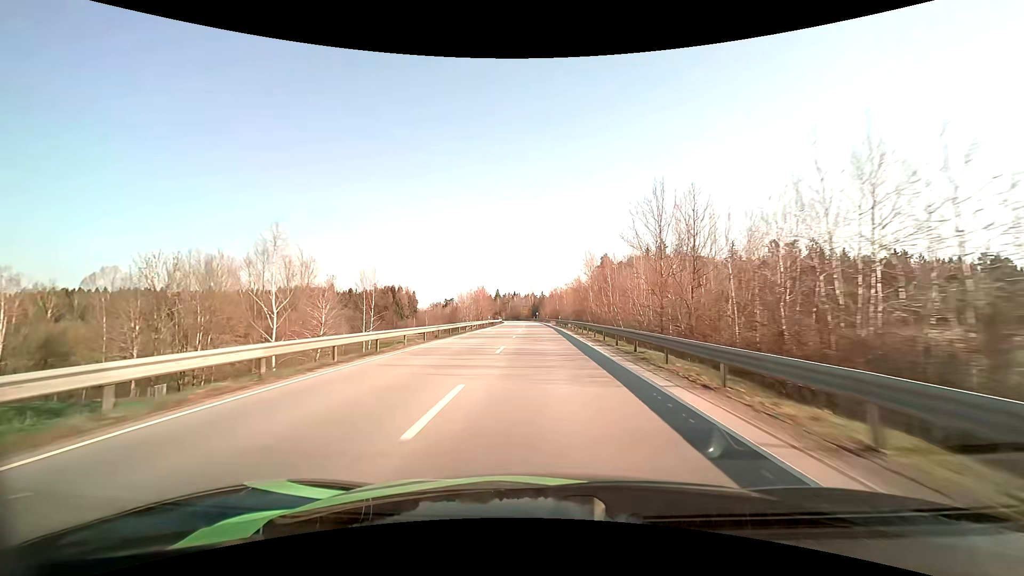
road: primary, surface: asphalt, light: Day
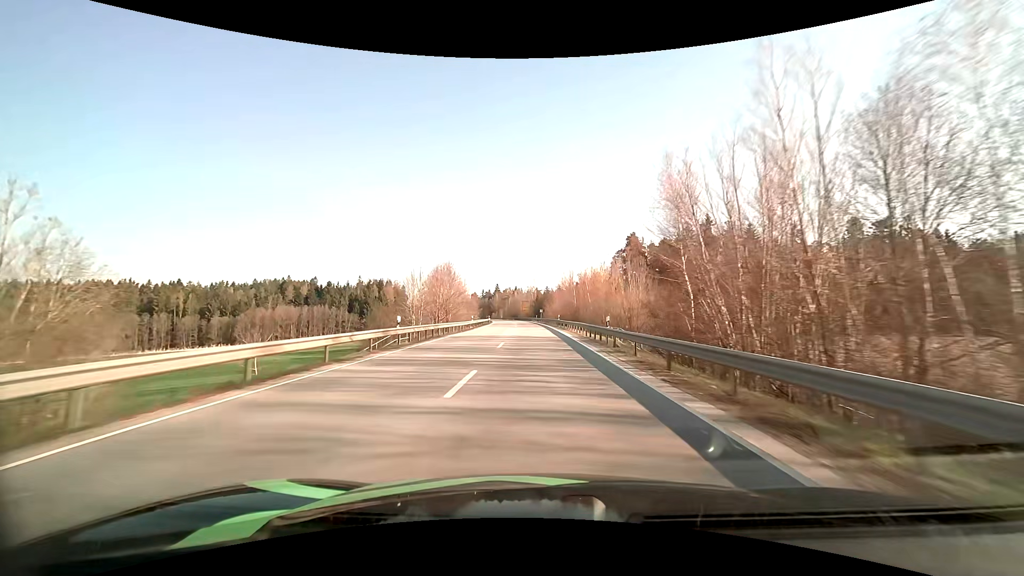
(-0.1, +44.9) m; 0°
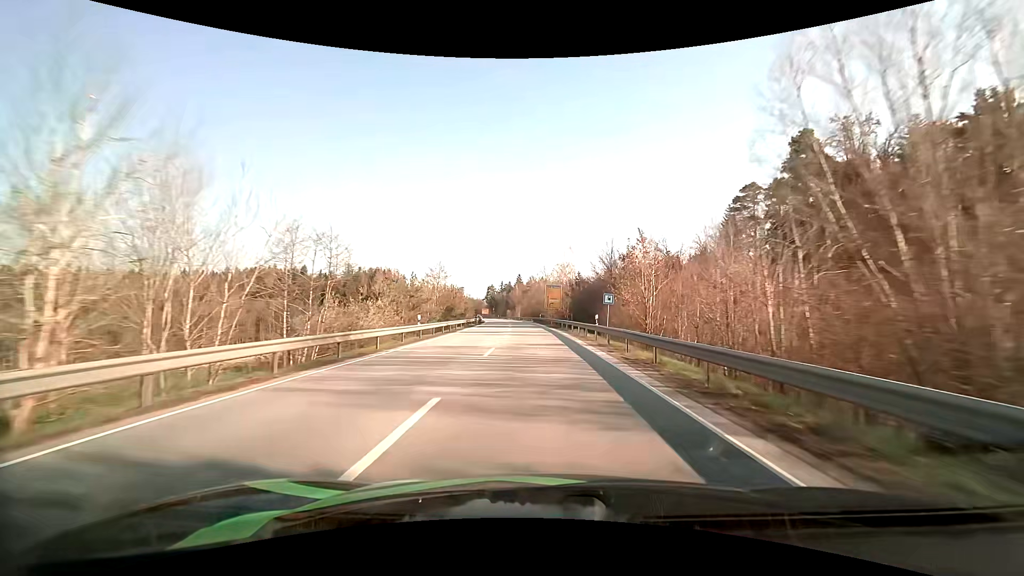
(-1.8, +75.5) m; -3°
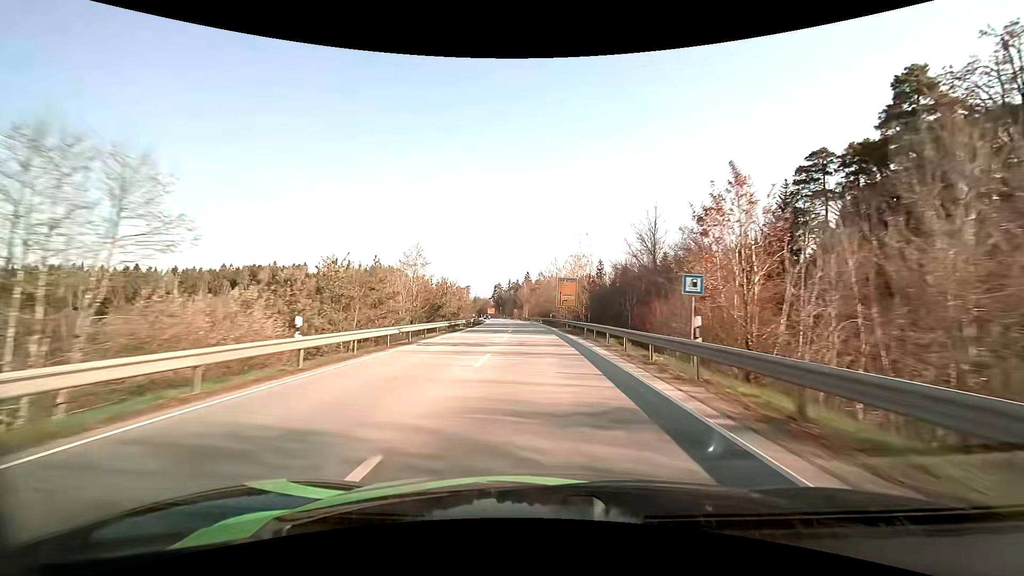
(-0.1, +15.1) m; -1°
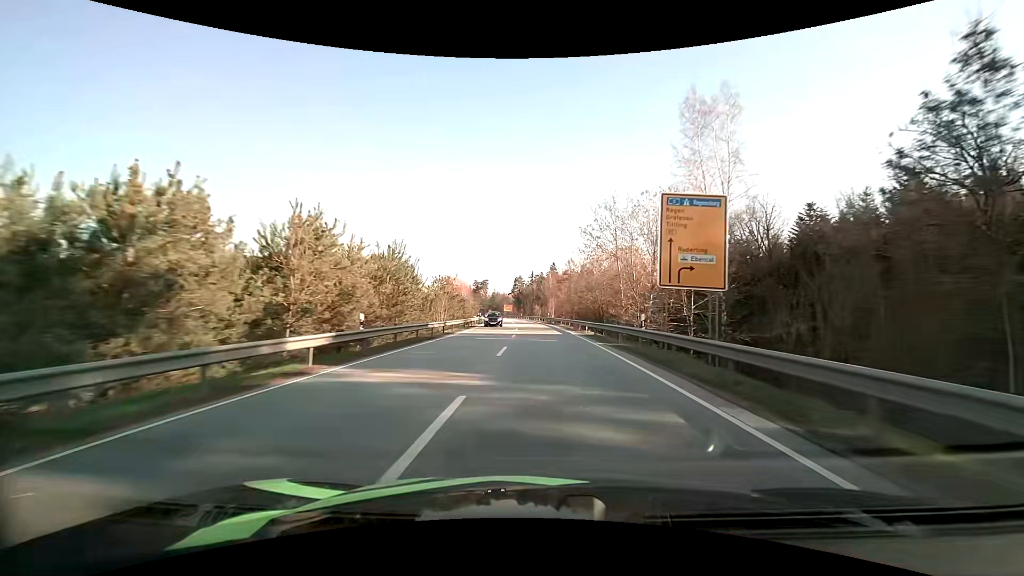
(-1.1, +44.8) m; -3°
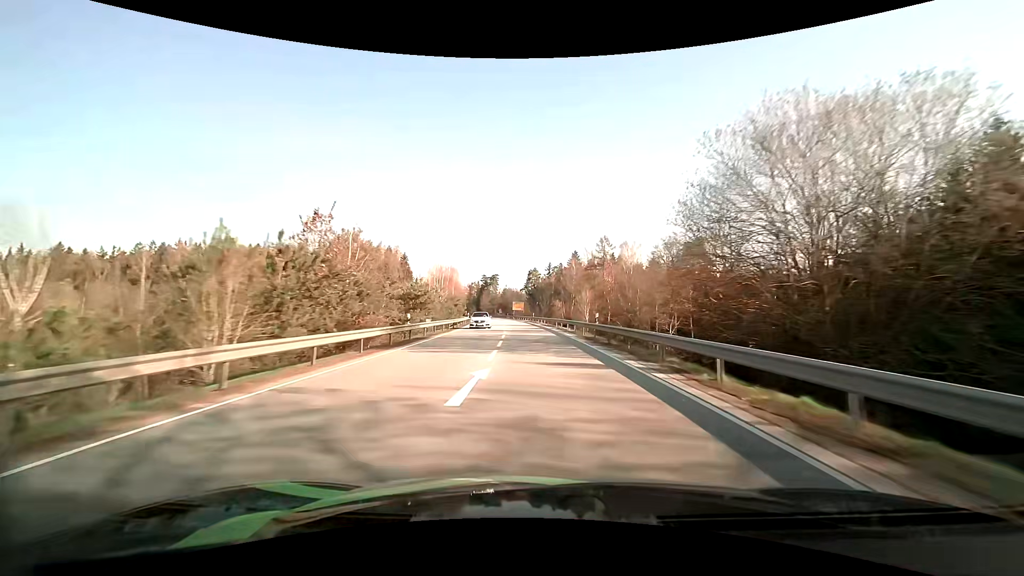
(-0.7, +43.7) m; -2°
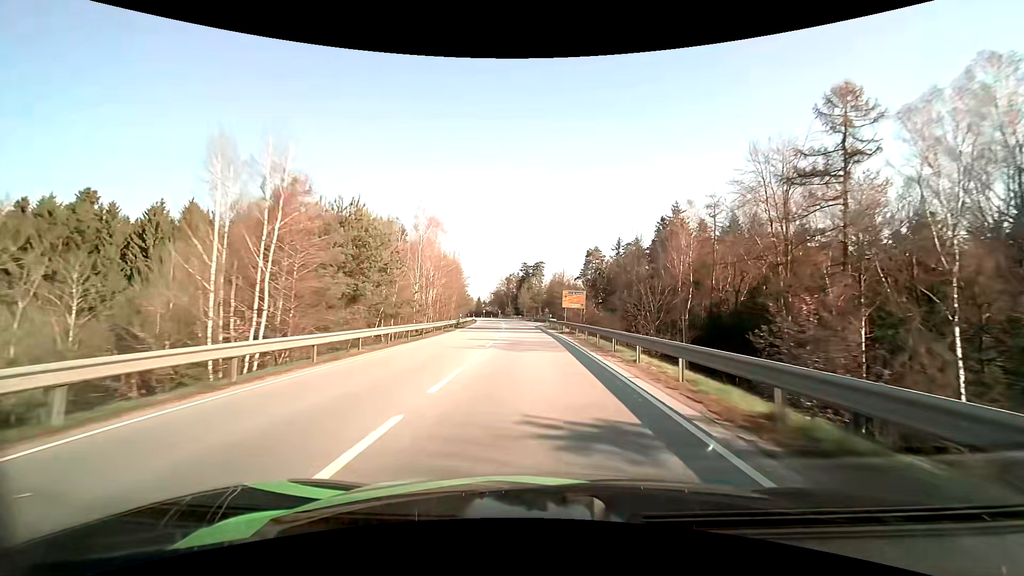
(-3.5, +71.8) m; -6°
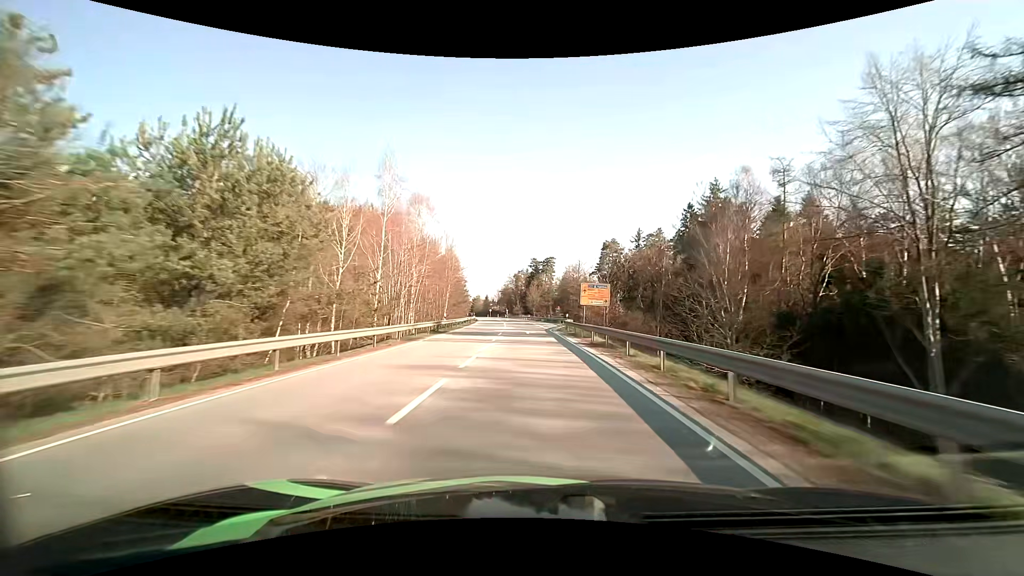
(-0.1, +14.5) m; -1°
